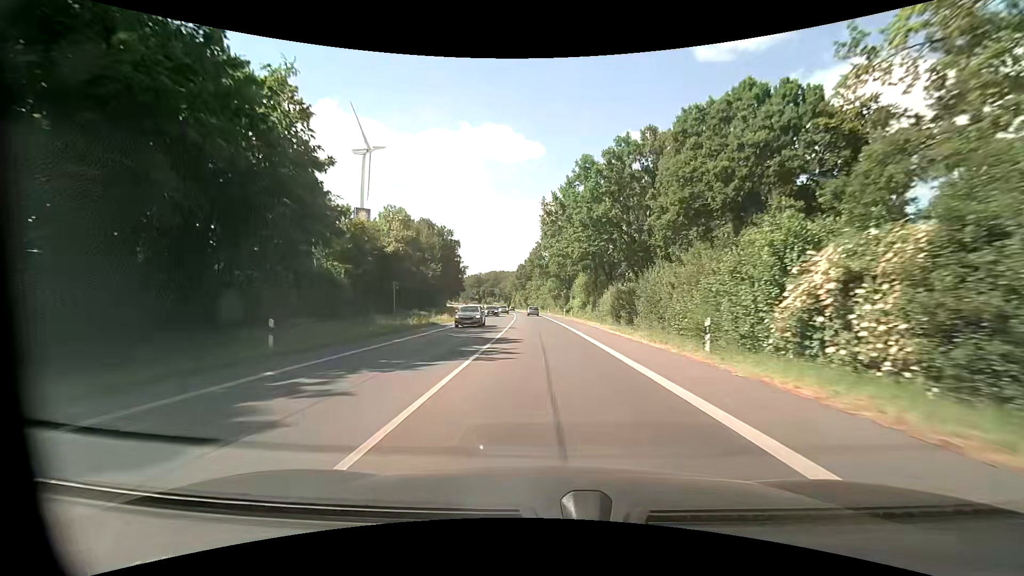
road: primary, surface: asphalt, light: Day
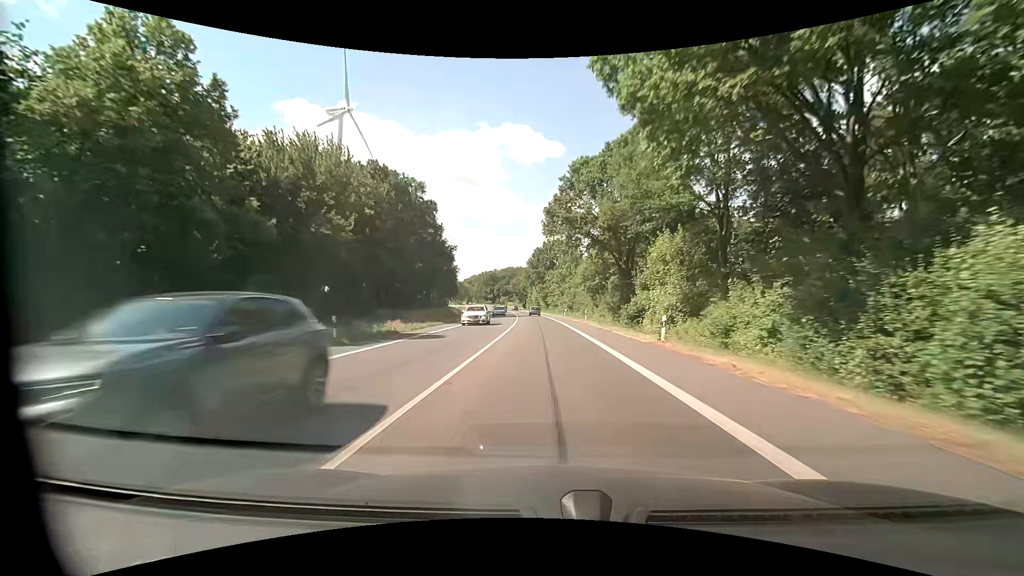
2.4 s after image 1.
(-1.1, +46.2) m; -2°
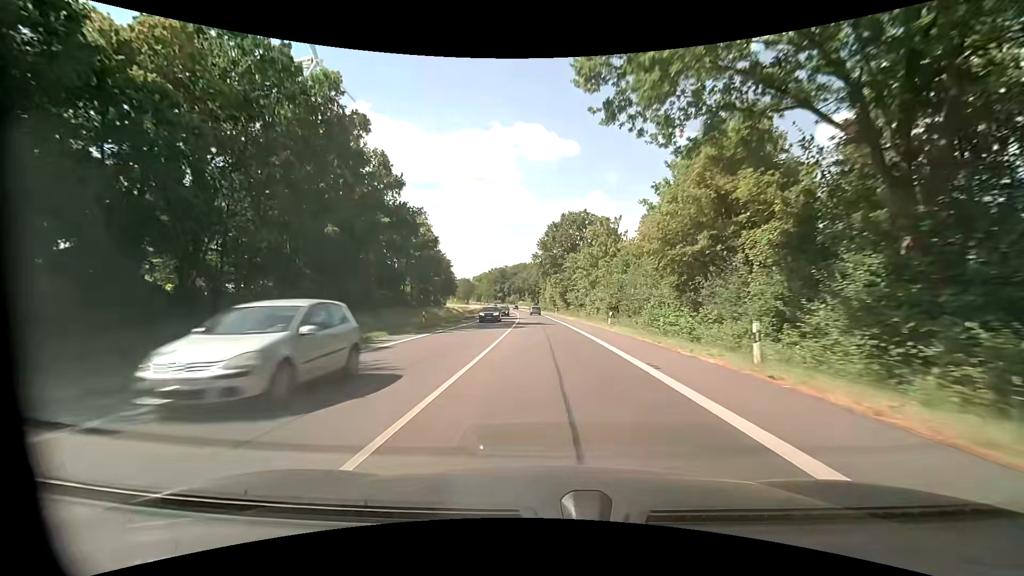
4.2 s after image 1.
(-0.7, +34.8) m; -2°
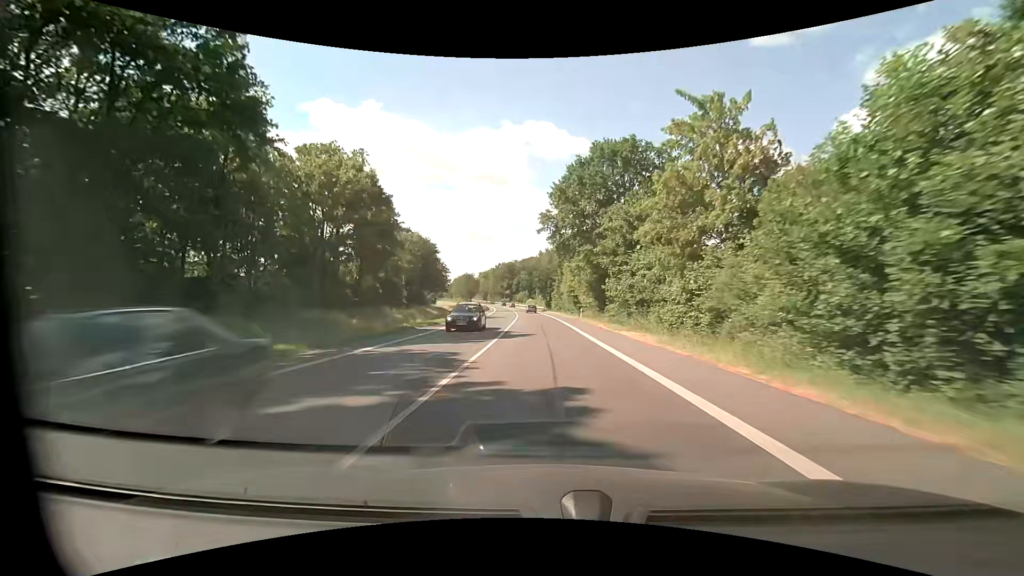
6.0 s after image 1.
(-0.7, +34.9) m; -1°
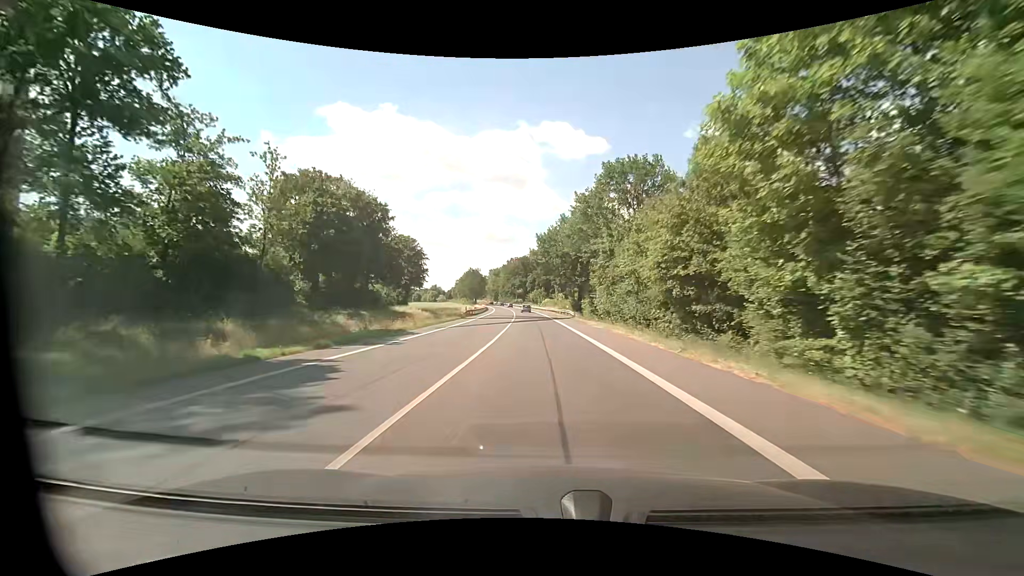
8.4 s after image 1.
(-1.3, +46.5) m; -2°
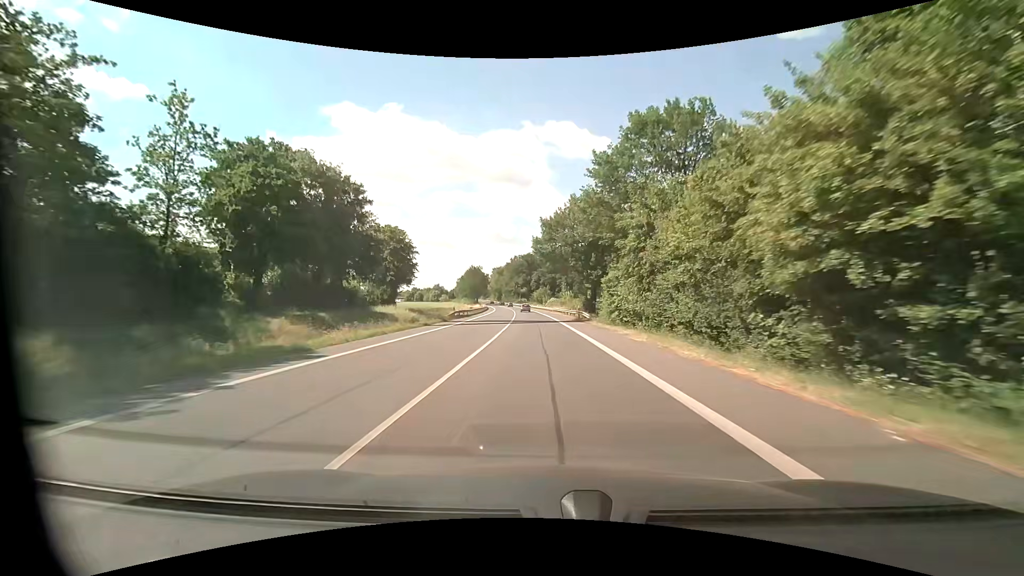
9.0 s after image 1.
(-0.1, +11.6) m; -1°
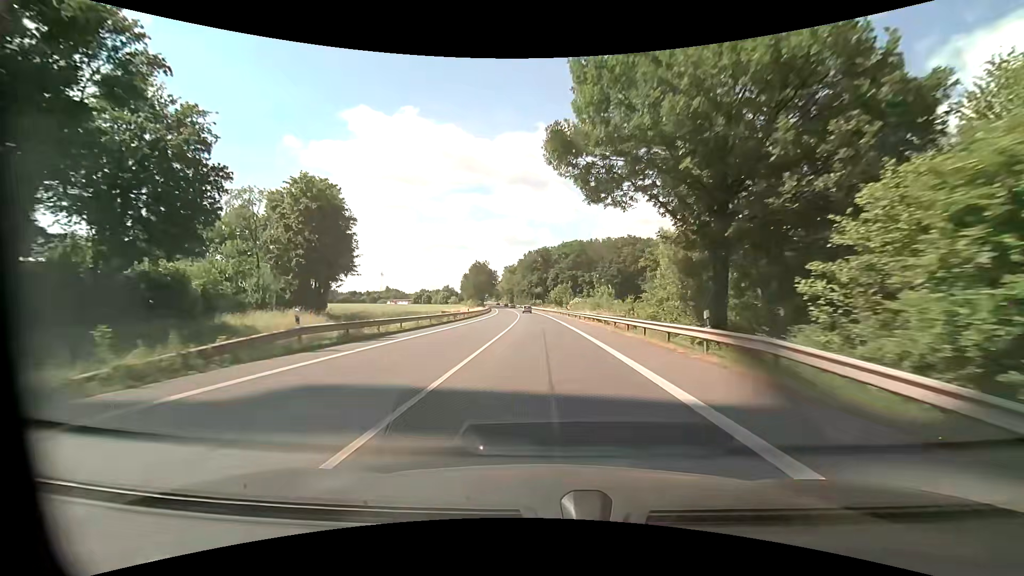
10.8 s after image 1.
(-0.5, +34.8) m; -2°
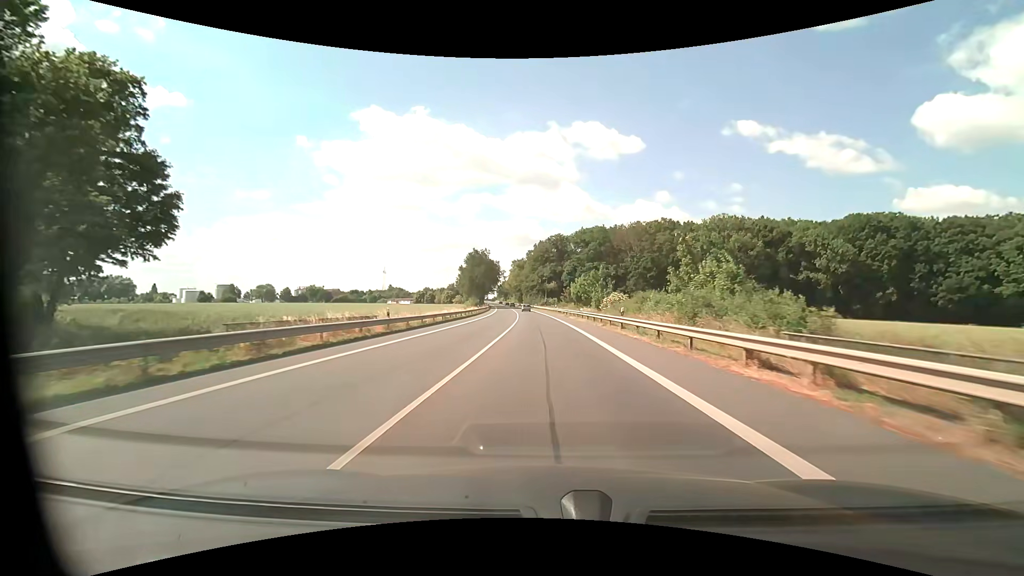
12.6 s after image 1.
(-0.4, +34.8) m; -1°
(0, +10) (0, +20) (0, +30) (-1, +40) (-1, +50) (-1, +60) (-2, +70) (-3, +80) (-3, +90) (-4, +100) m
